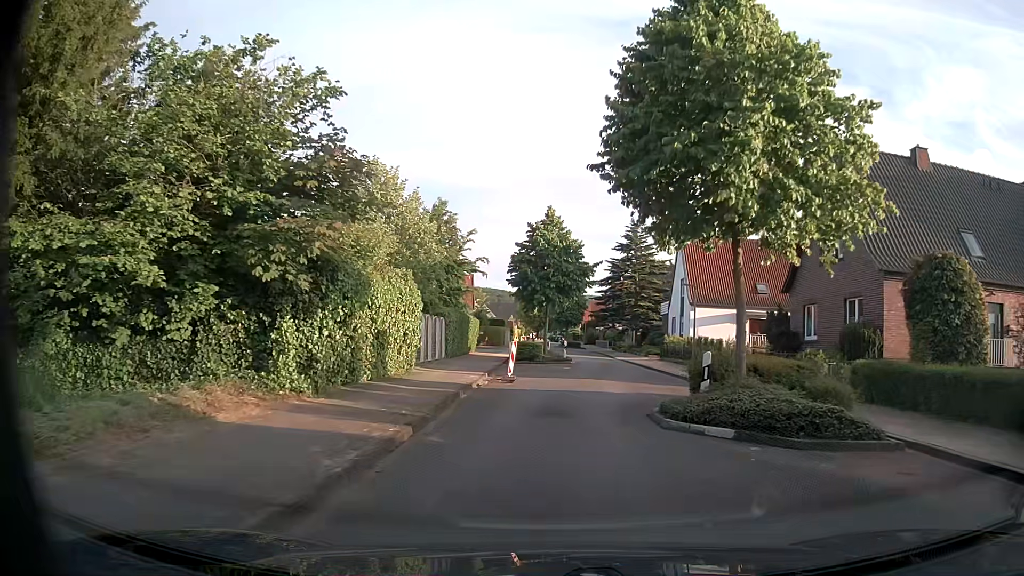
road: unclassified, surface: asphalt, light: Day
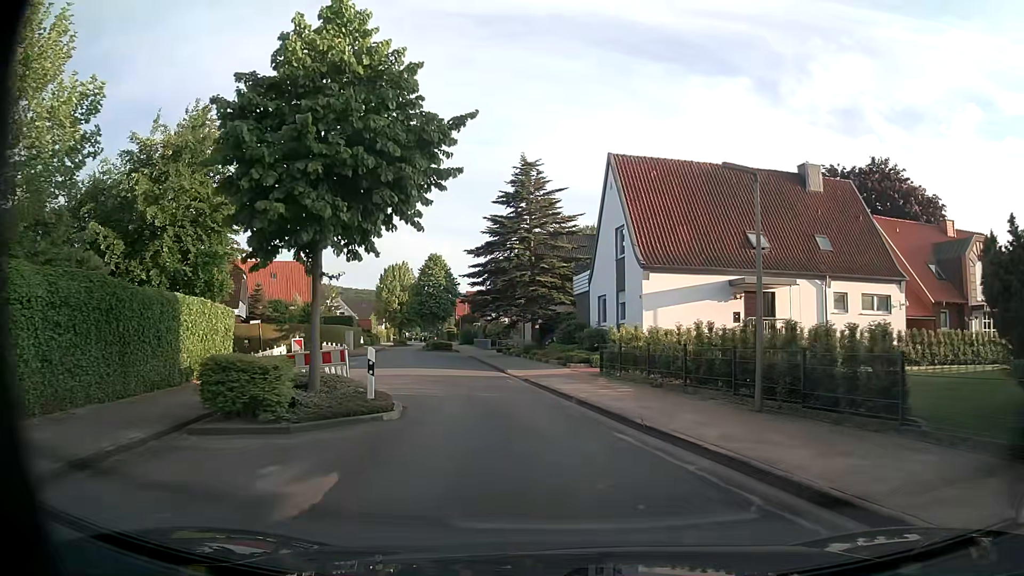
(+1.6, +23.0) m; +11°
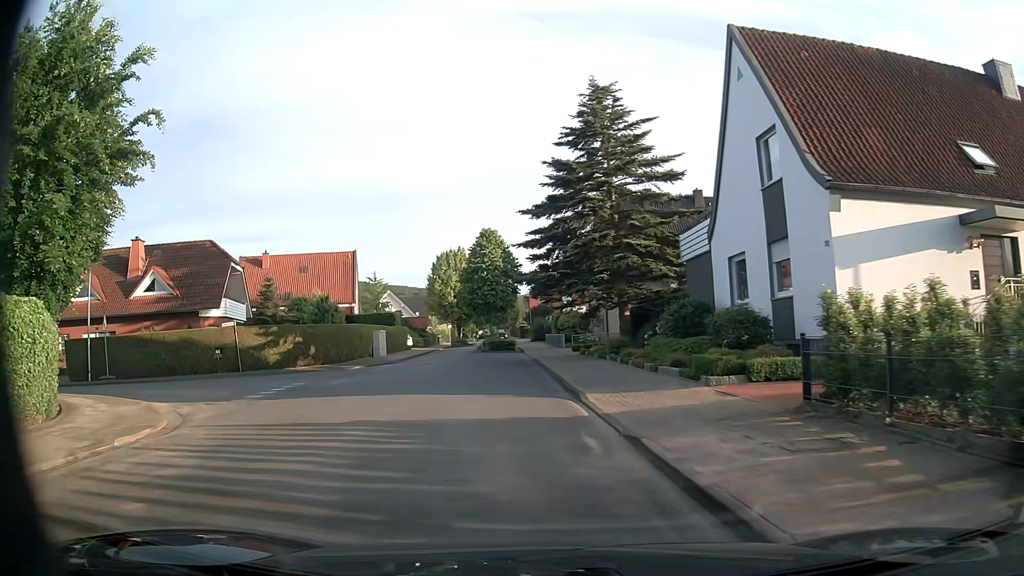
(-0.6, +13.2) m; -7°
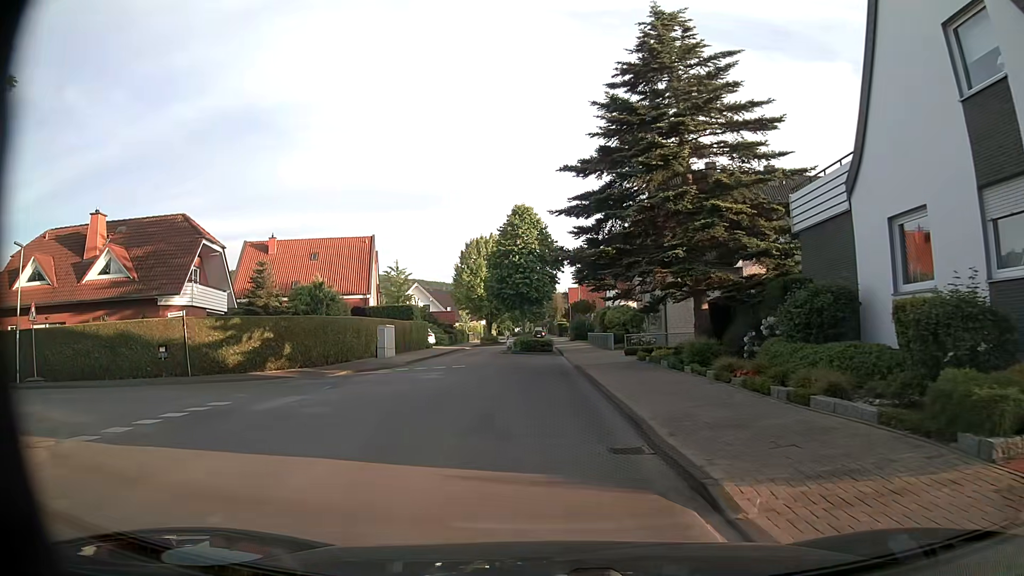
(-0.3, +8.0) m; -3°
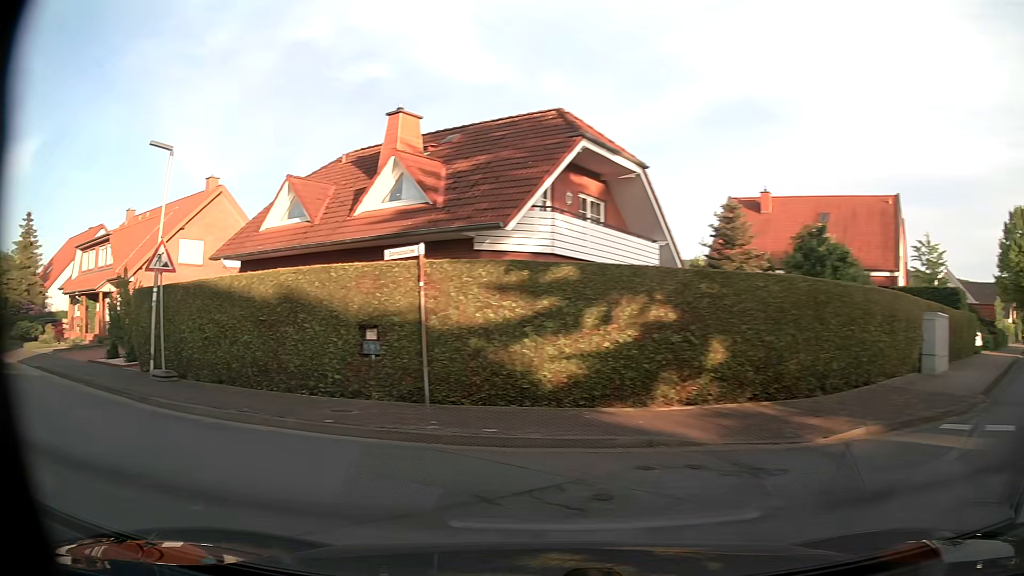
(-3.6, +15.7) m; -46°
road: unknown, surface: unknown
